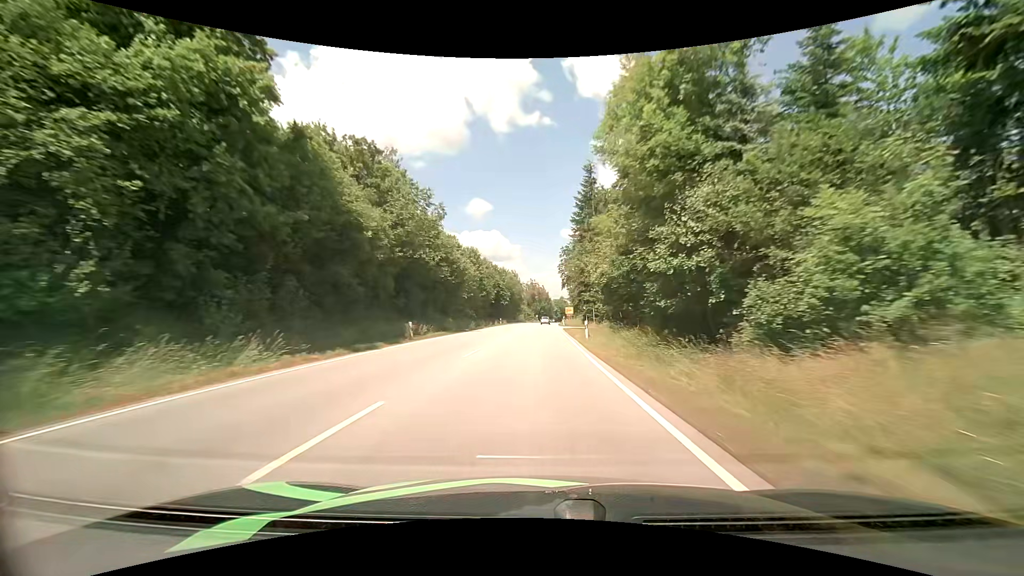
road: primary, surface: asphalt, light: Day
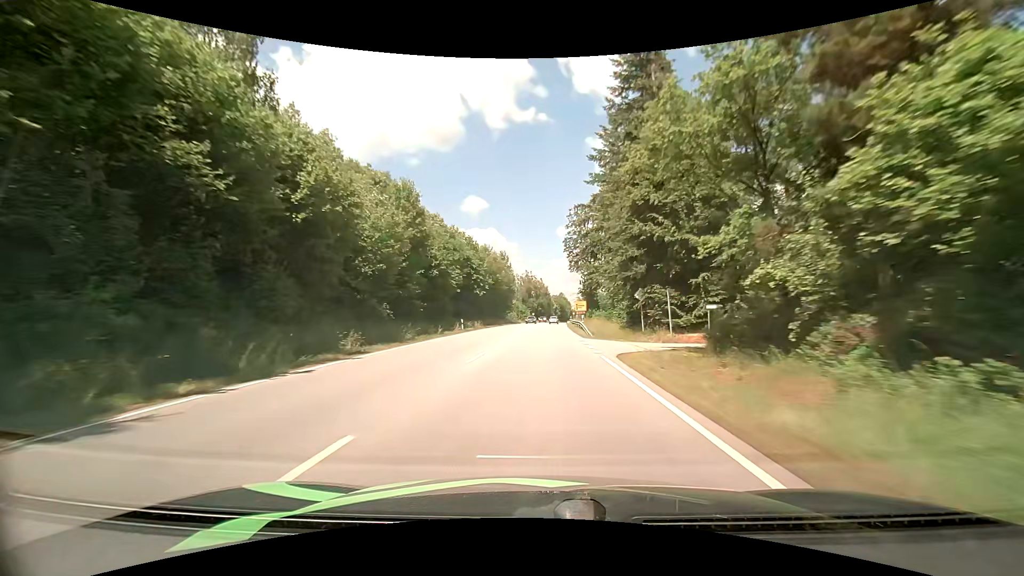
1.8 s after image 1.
(+0.1, +38.1) m; 0°
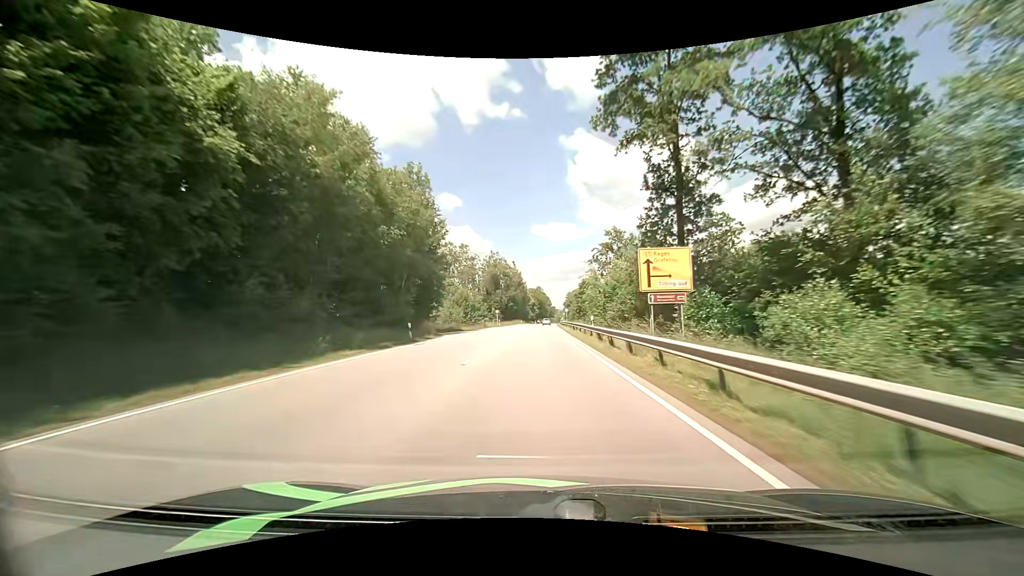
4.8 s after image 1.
(+1.3, +62.1) m; +3°
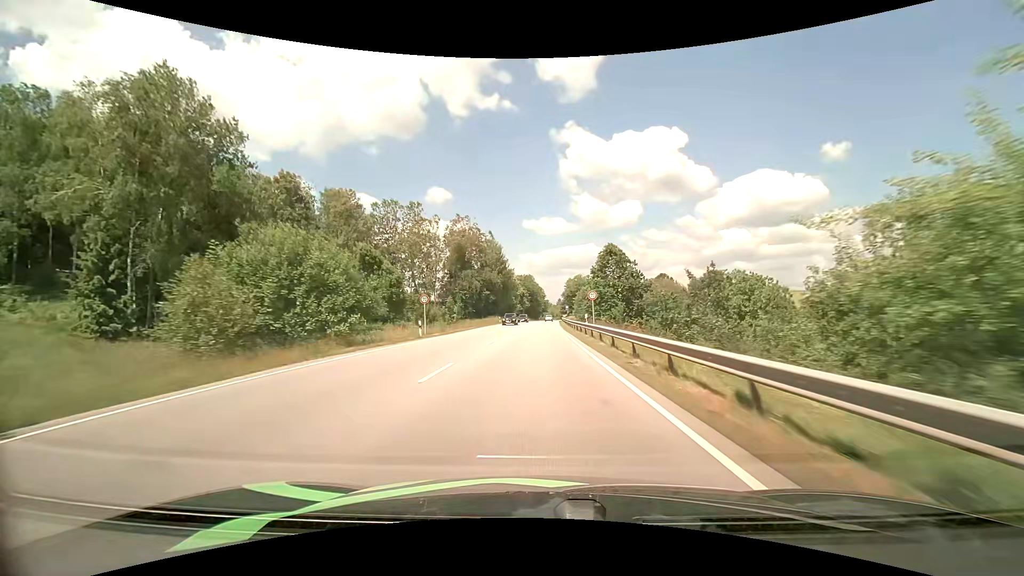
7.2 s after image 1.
(+0.6, +49.8) m; +1°
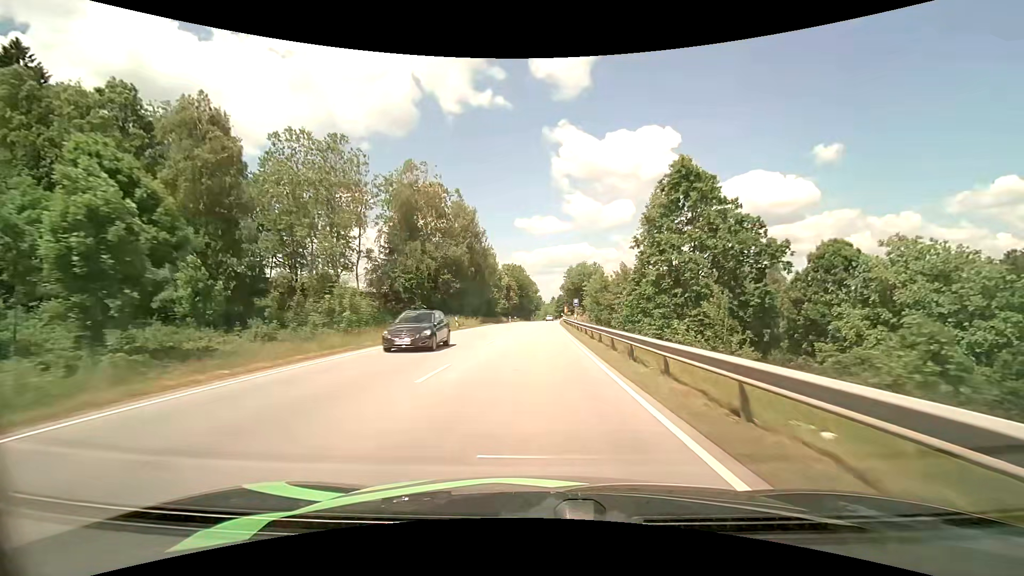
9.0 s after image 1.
(+0.1, +36.1) m; +1°
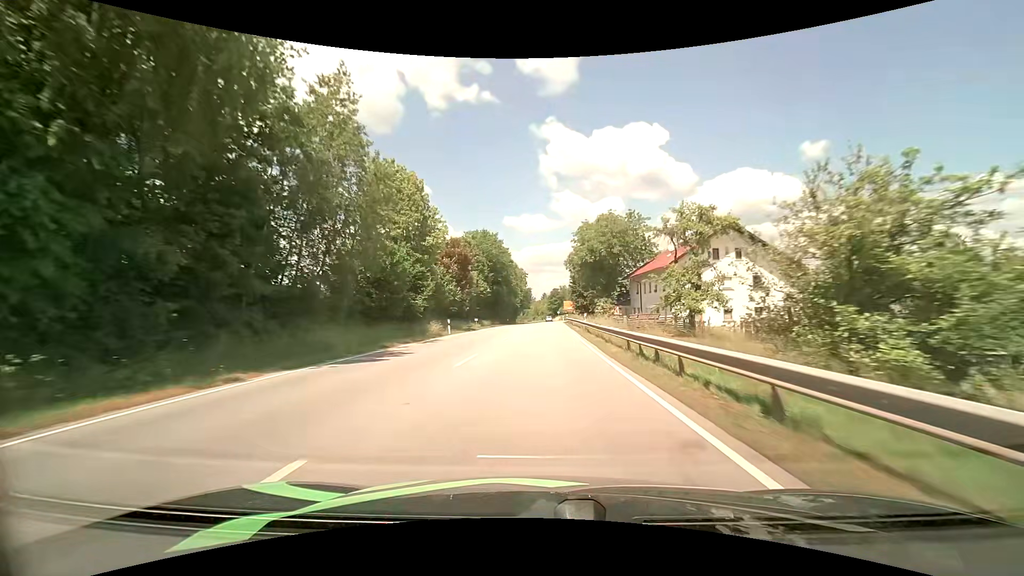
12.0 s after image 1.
(+0.5, +56.4) m; +1°
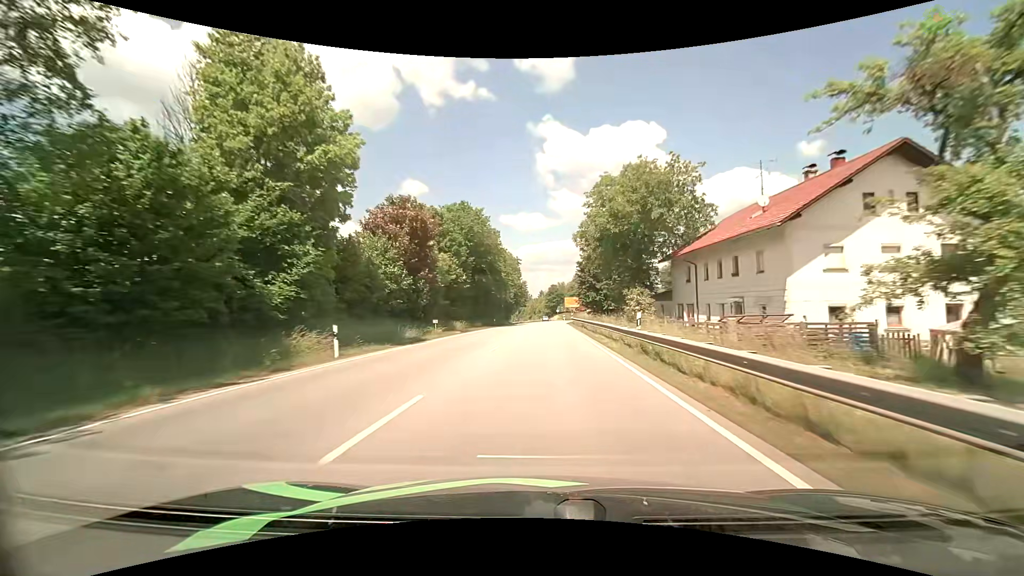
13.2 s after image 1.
(+0.1, +20.2) m; 0°
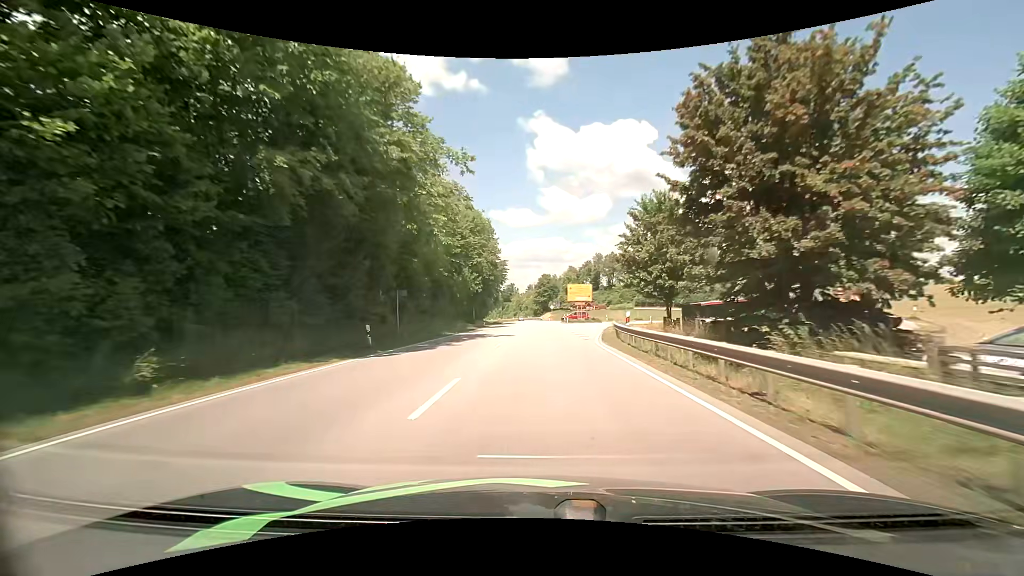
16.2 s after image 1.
(+0.4, +45.9) m; +1°
(0, +10) (0, +20) (+1, +30) (+3, +40) (+4, +50) (+7, +59) (+12, +68) (+19, +75) (+27, +82) (+34, +88) m
